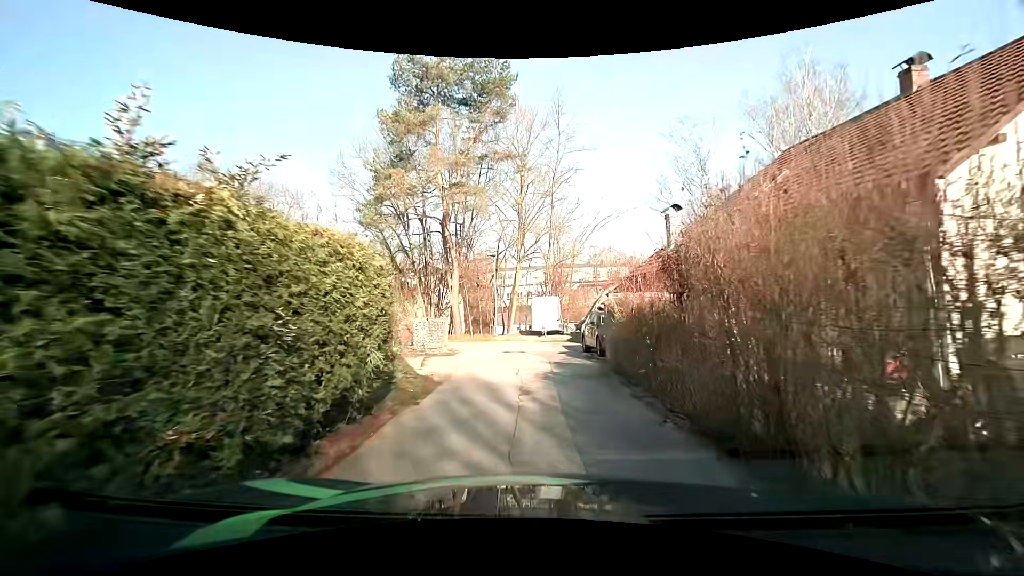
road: residential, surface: asphalt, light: Day
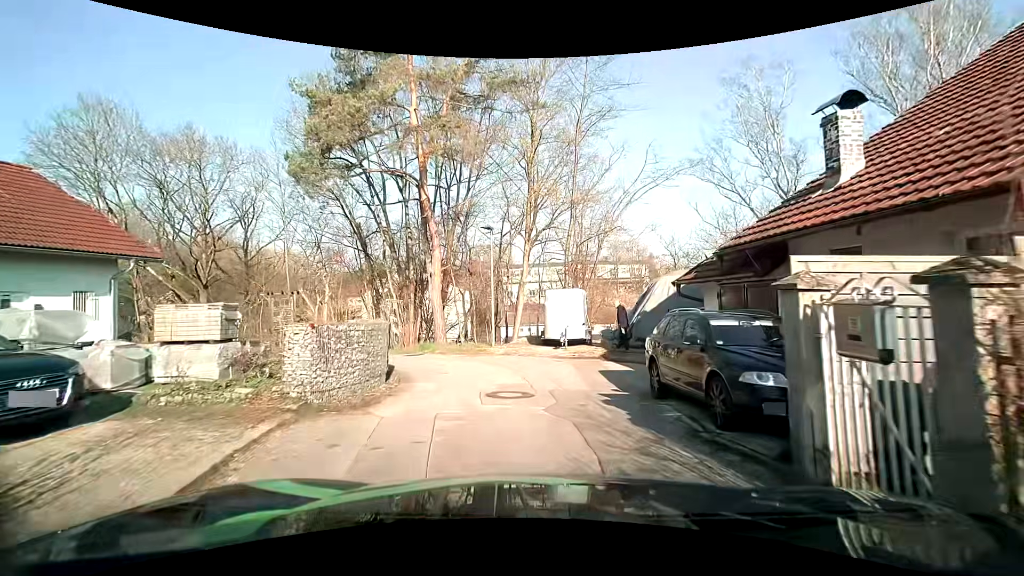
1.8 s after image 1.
(-0.2, +9.4) m; -3°
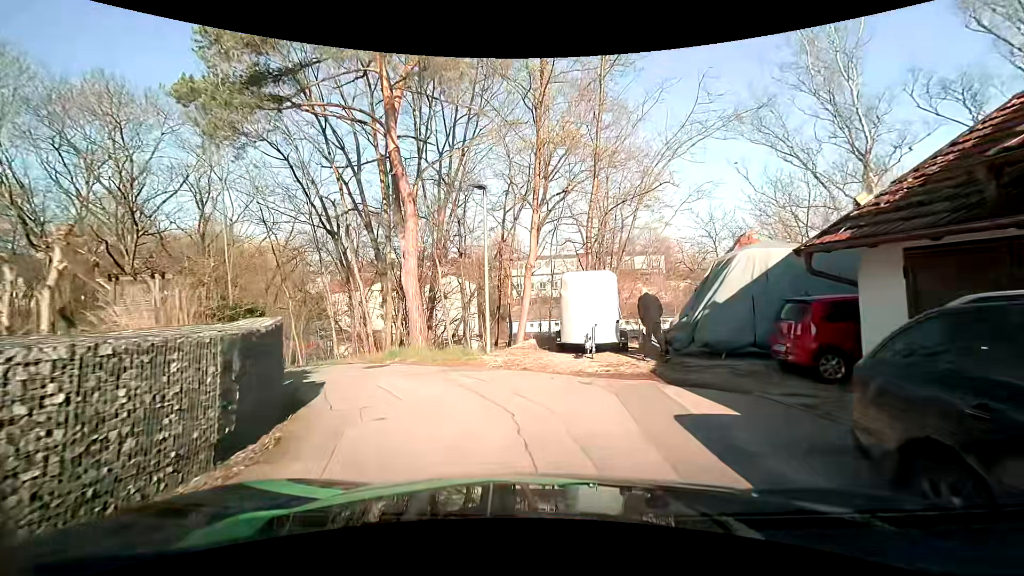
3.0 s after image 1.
(0.0, +5.9) m; 0°
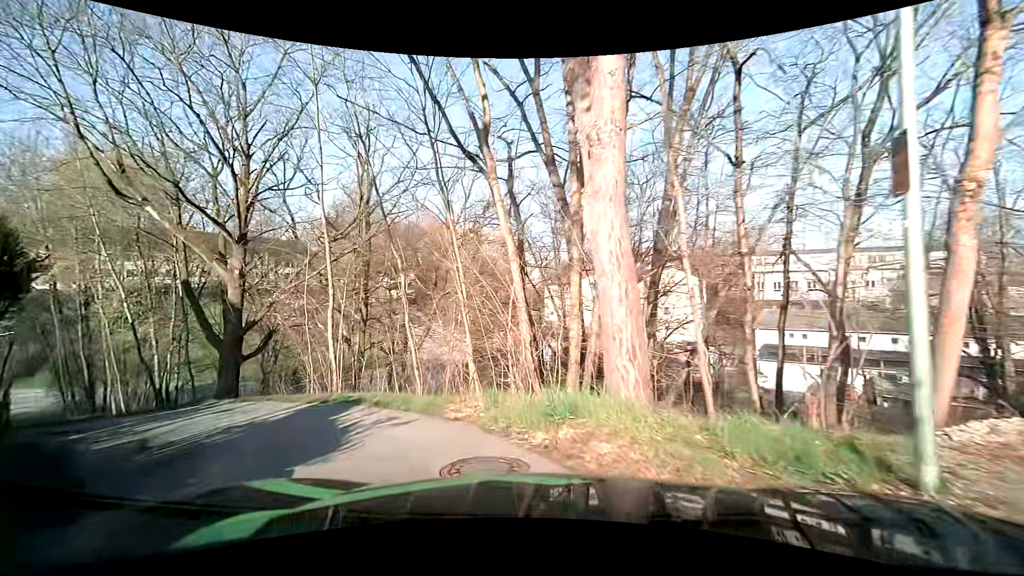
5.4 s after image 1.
(-1.7, +10.1) m; -25°
